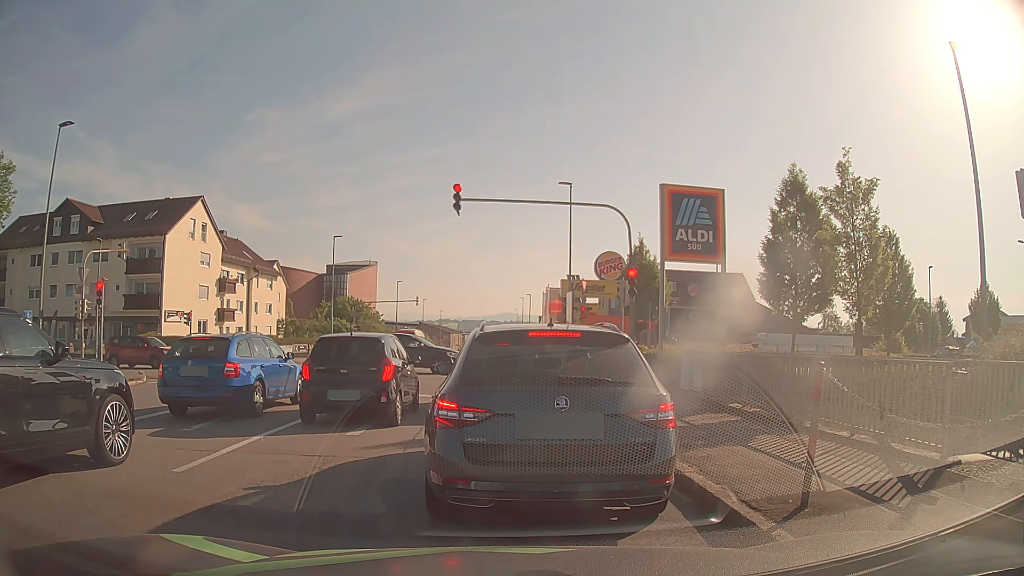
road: tertiary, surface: asphalt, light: Day
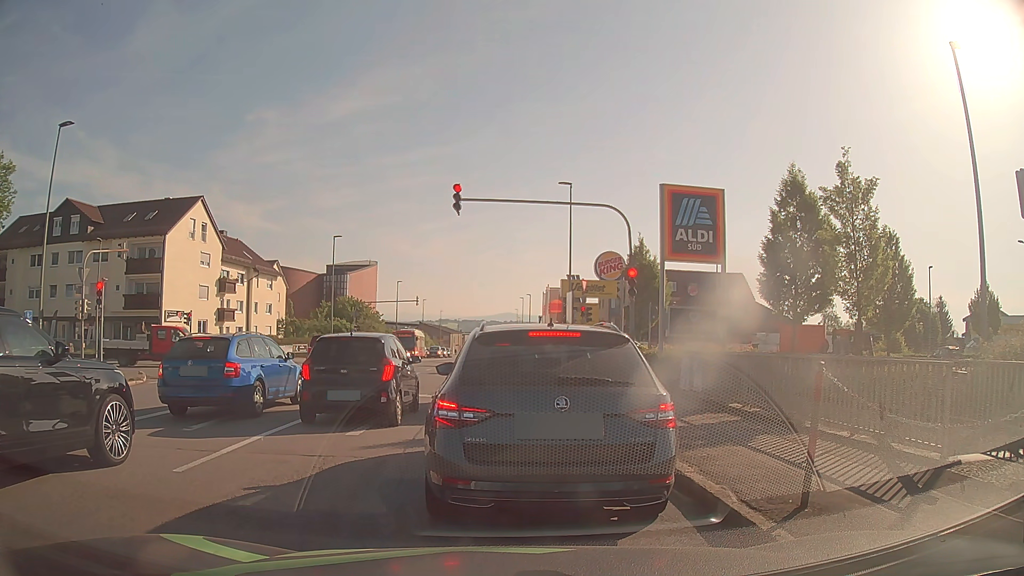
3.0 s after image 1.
(0.0, 0.0) m; 0°
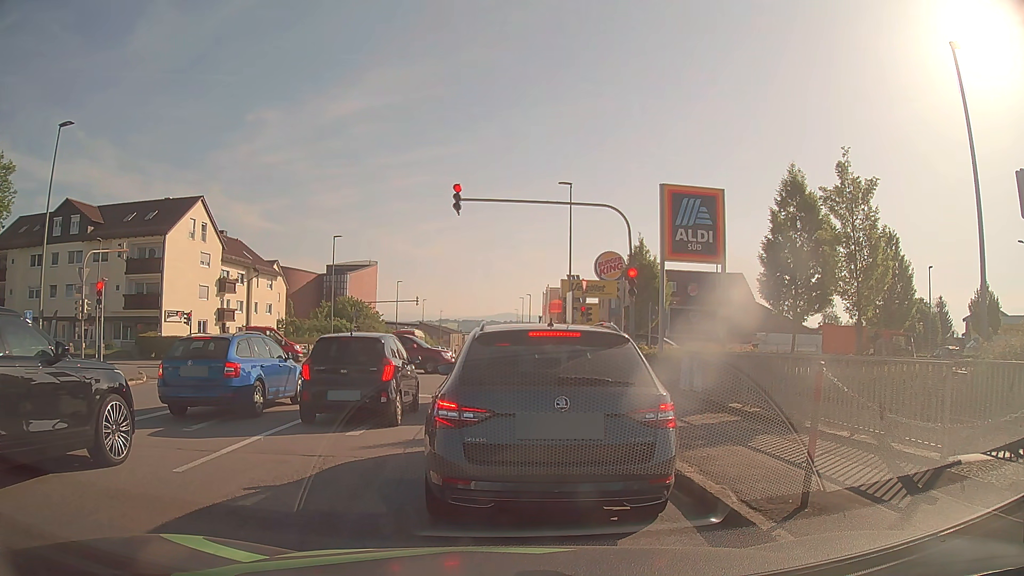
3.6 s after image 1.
(0.0, 0.0) m; 0°
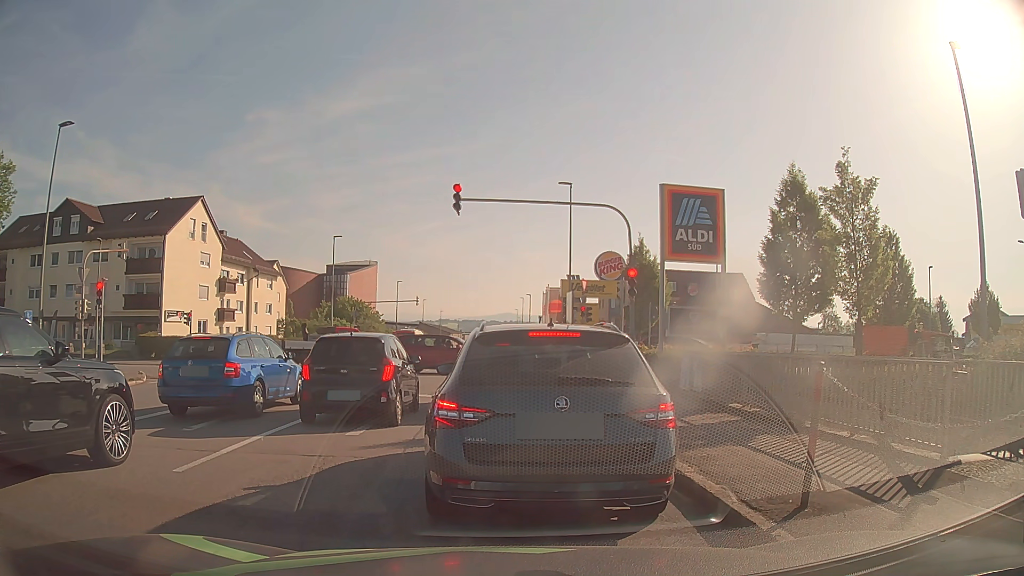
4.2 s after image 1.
(0.0, 0.0) m; 0°
